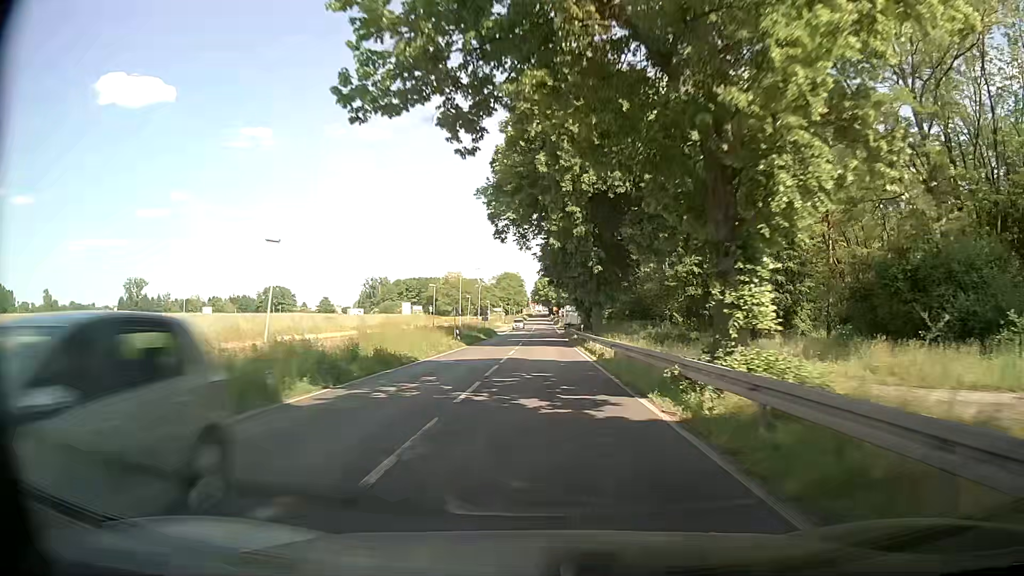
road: primary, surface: asphalt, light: Day
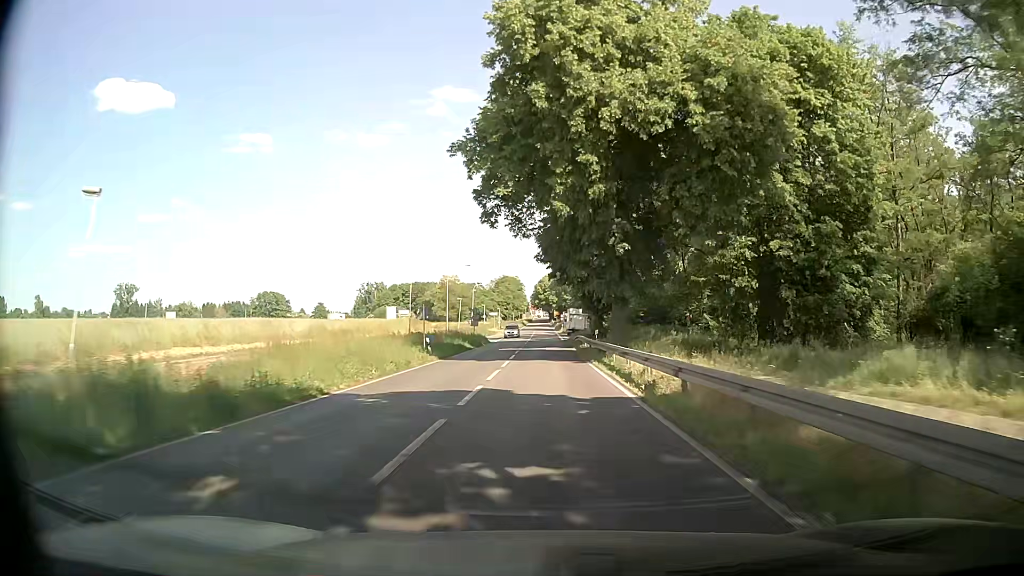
(0.0, +11.7) m; -1°
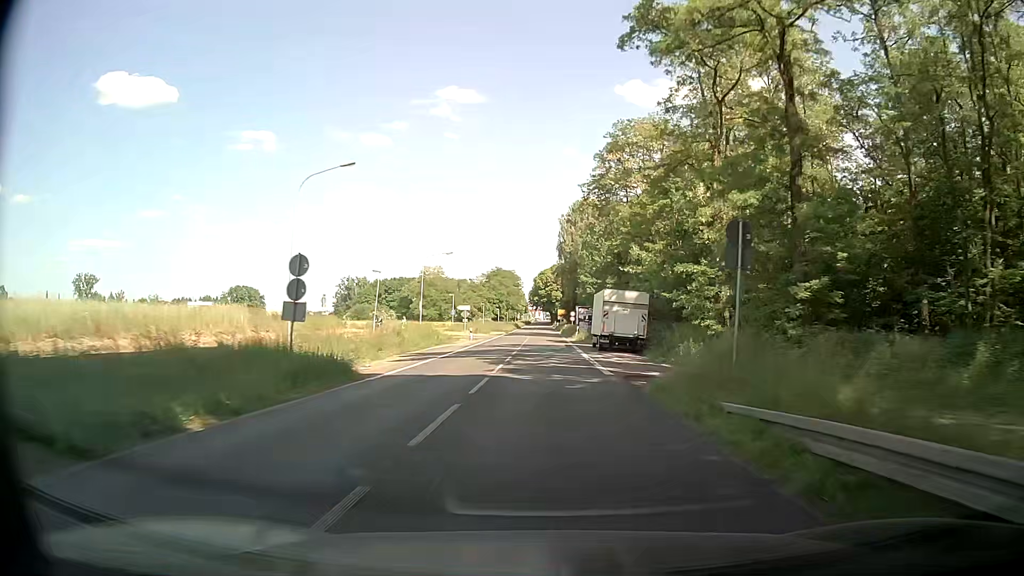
(+0.4, +46.9) m; +1°
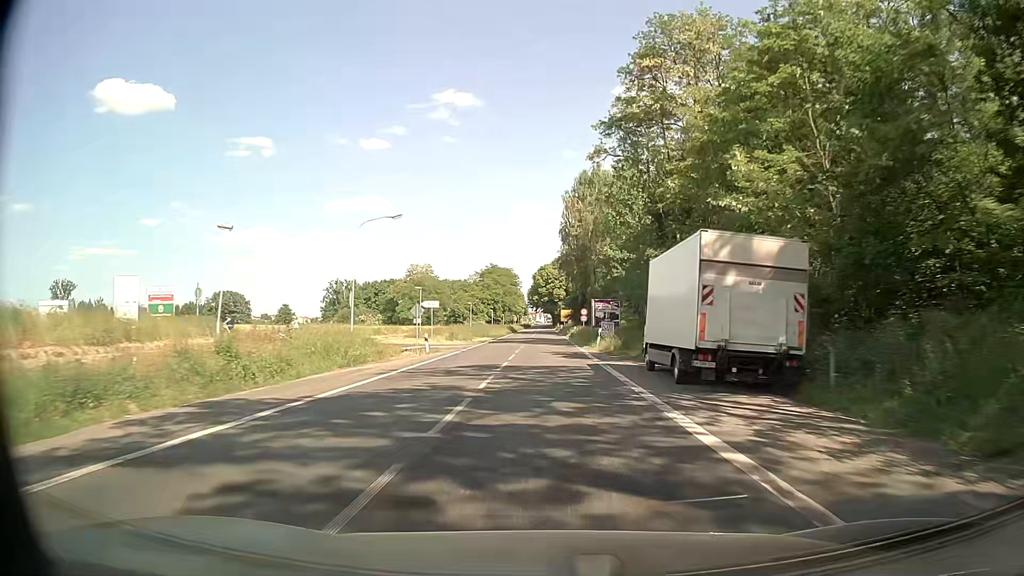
(0.0, +23.3) m; 0°
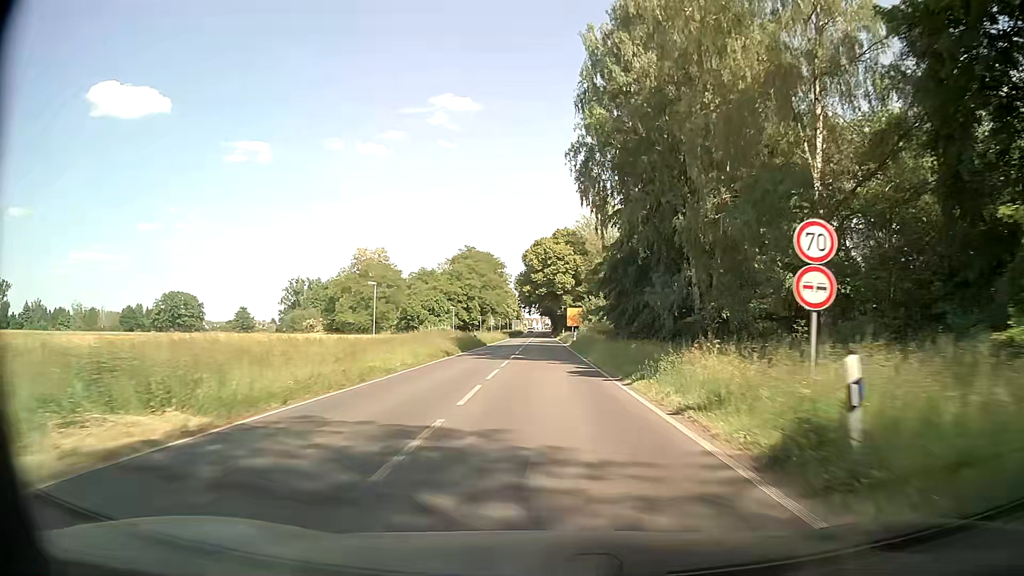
(-0.1, +57.2) m; 0°
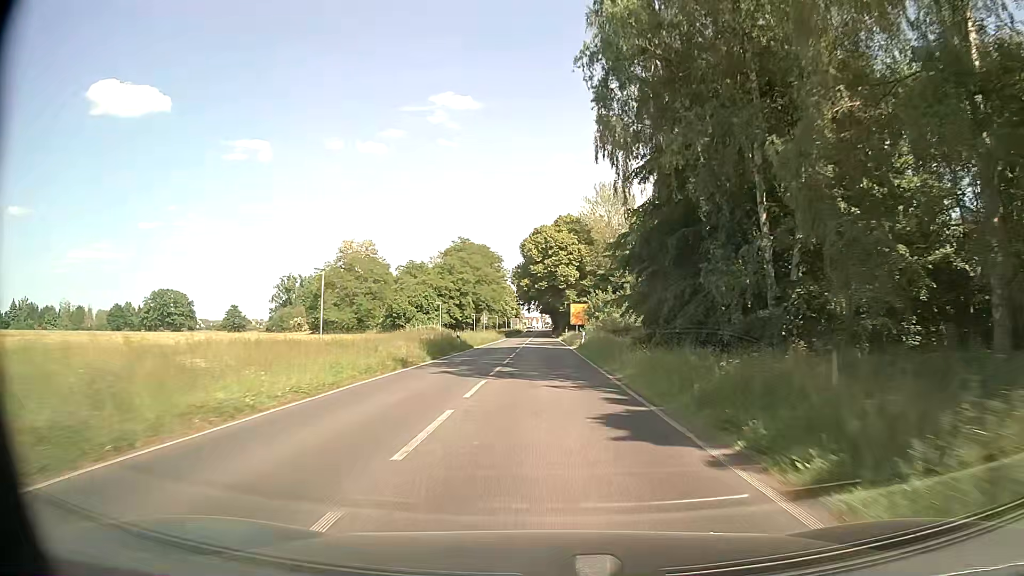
(0.0, +11.2) m; 0°
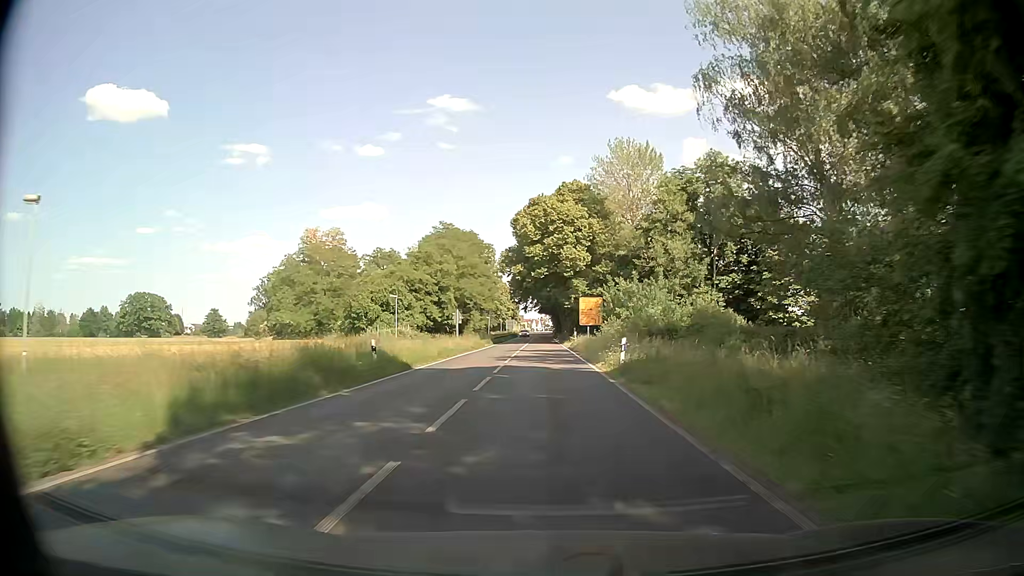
(-0.1, +22.2) m; 0°
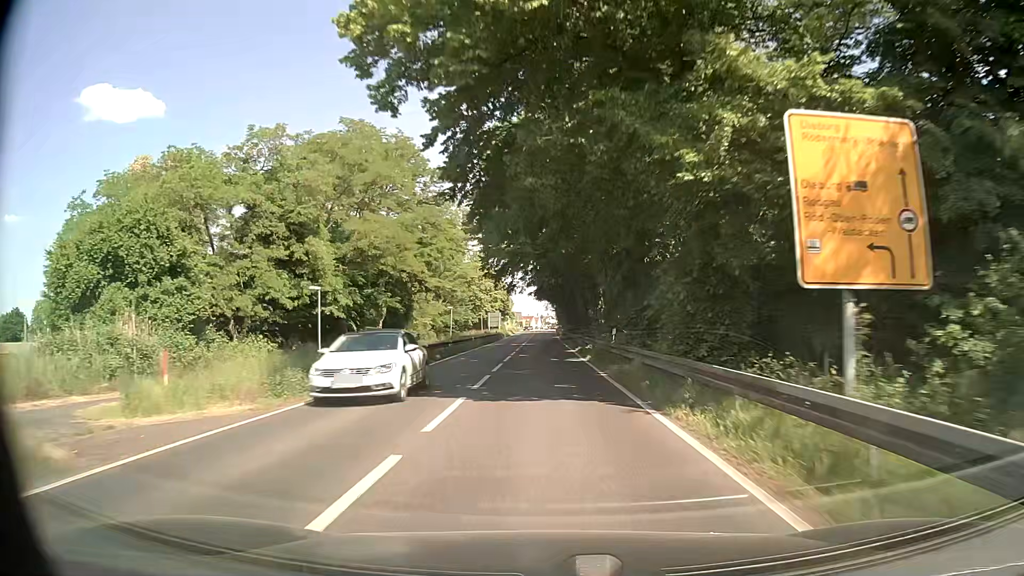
(-0.1, +54.5) m; 0°
(0, +10) (0, +20) (0, +30) (0, +40) (0, +50) (0, +60) (0, +70) (0, +80) (0, +90) (0, +100) m
